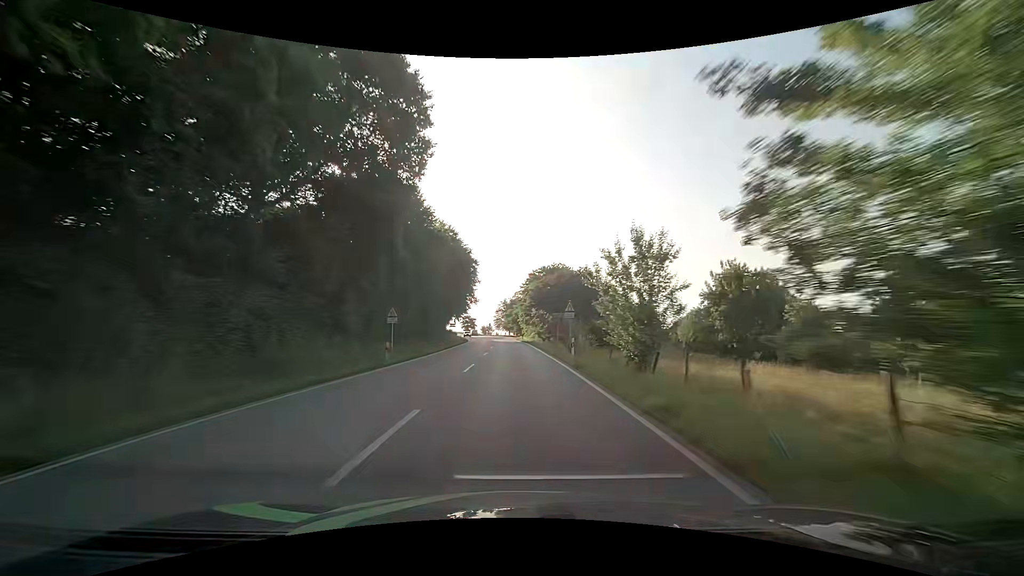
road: secondary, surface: asphalt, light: Day
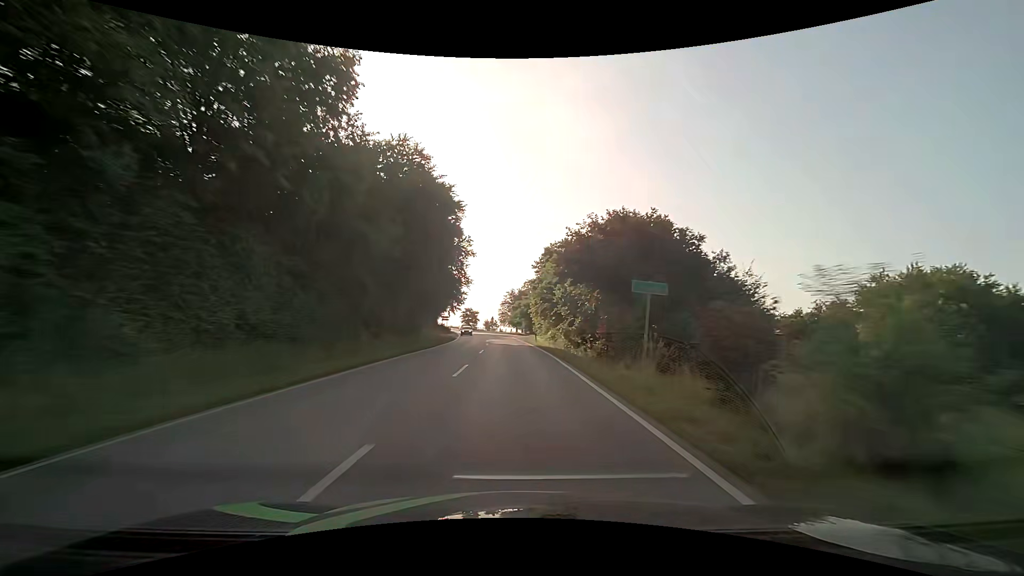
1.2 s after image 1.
(-0.2, +26.8) m; -1°
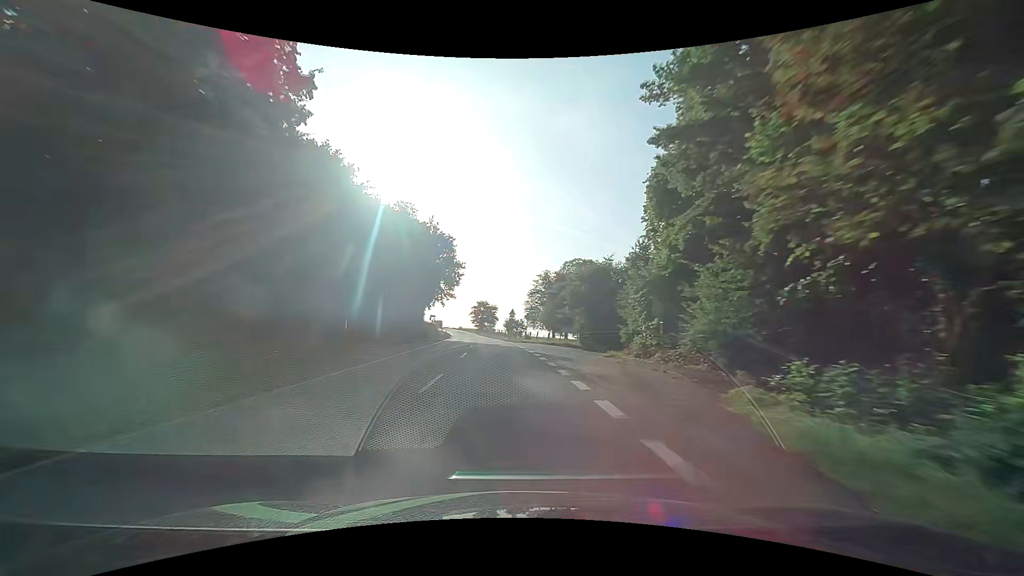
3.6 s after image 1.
(-1.3, +51.3) m; -4°
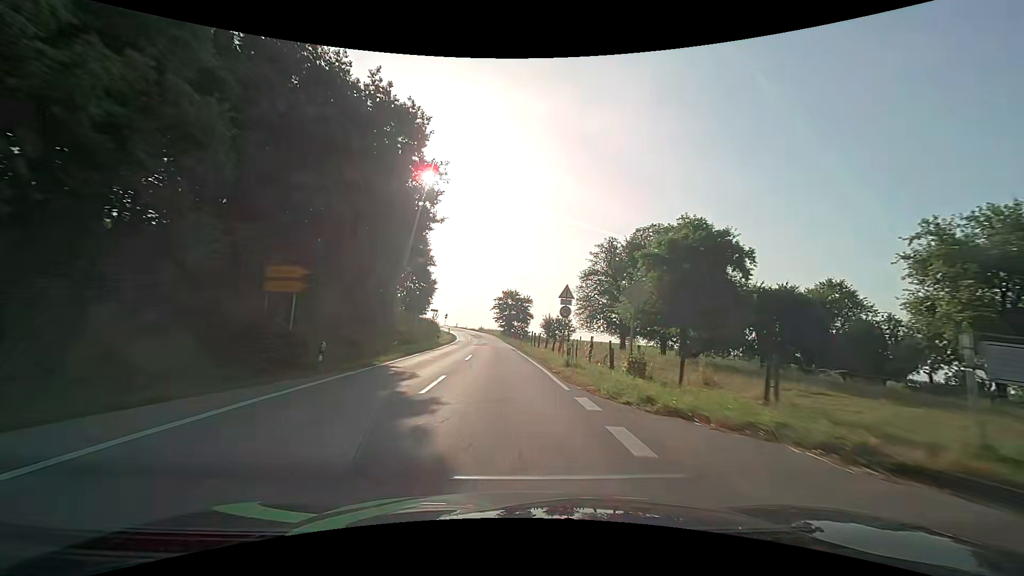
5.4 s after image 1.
(-0.9, +35.6) m; -4°
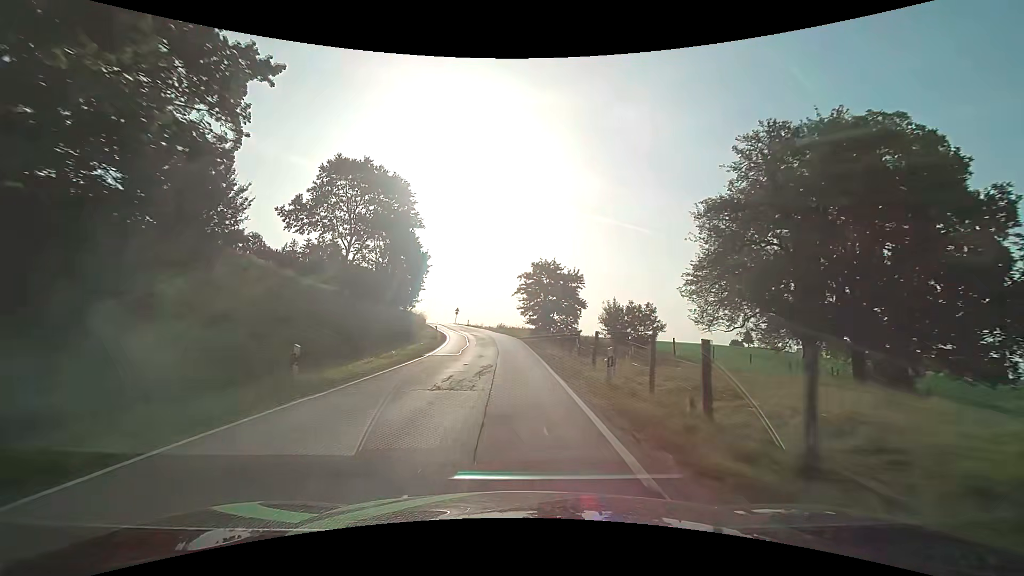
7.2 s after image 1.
(-1.0, +31.8) m; -3°
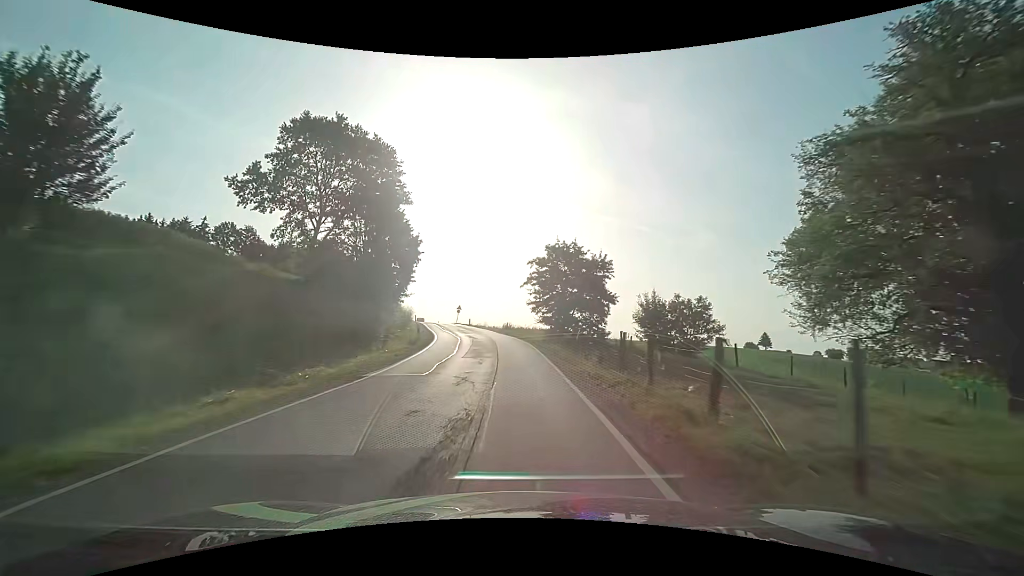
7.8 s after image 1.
(-0.1, +10.0) m; -1°
